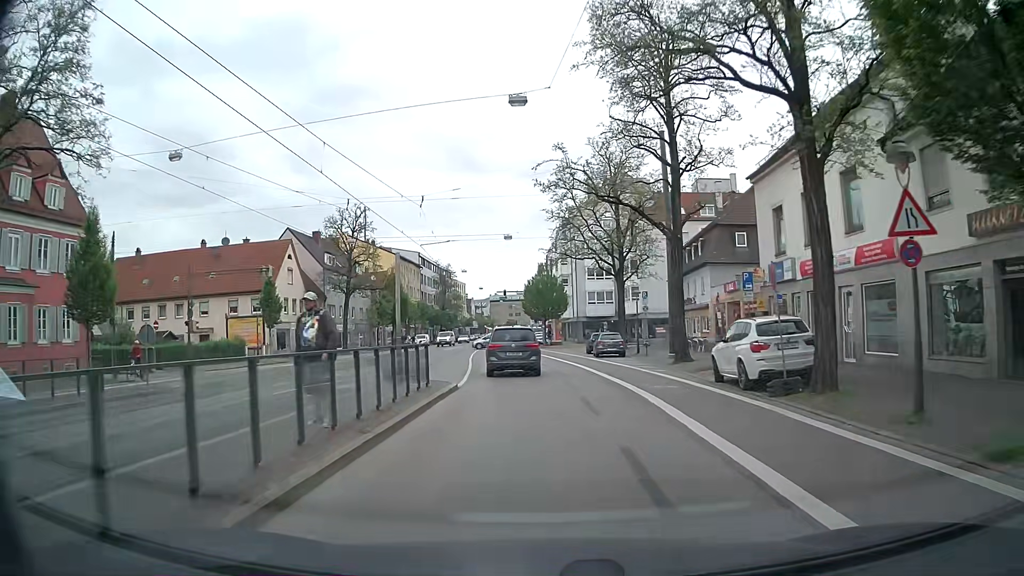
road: tertiary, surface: asphalt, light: Day
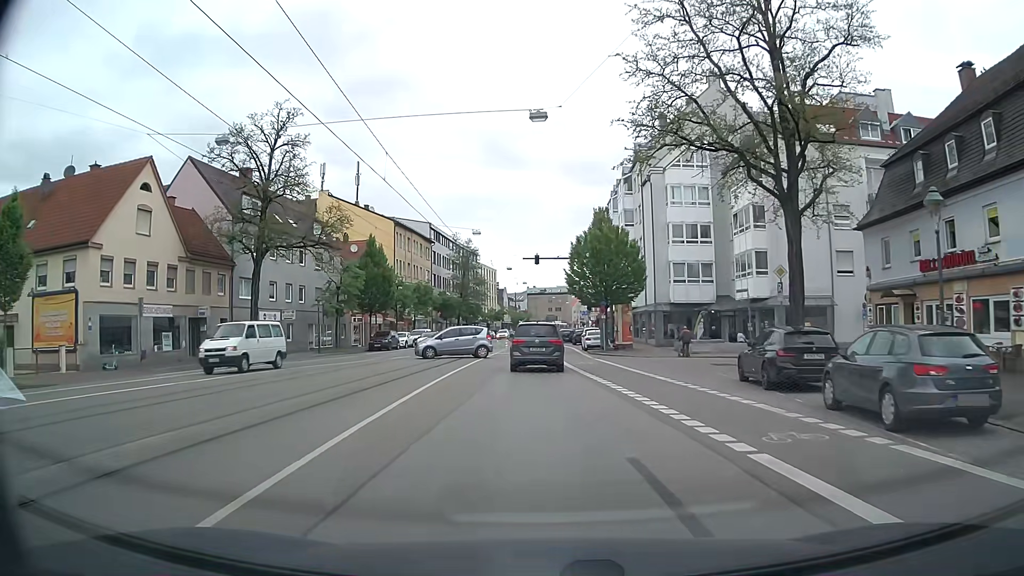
(-0.9, +30.7) m; -3°
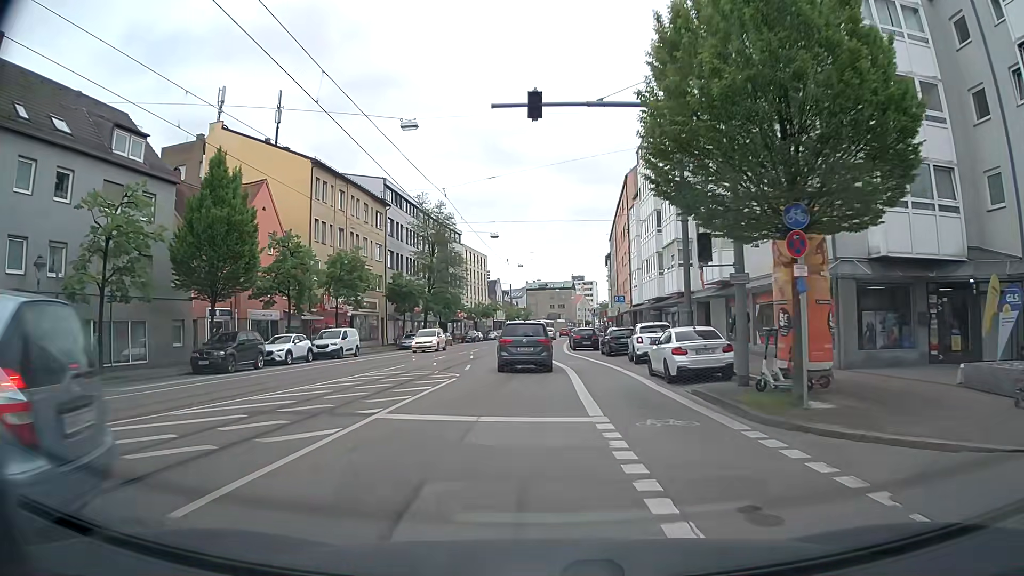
(-0.5, +30.7) m; 0°
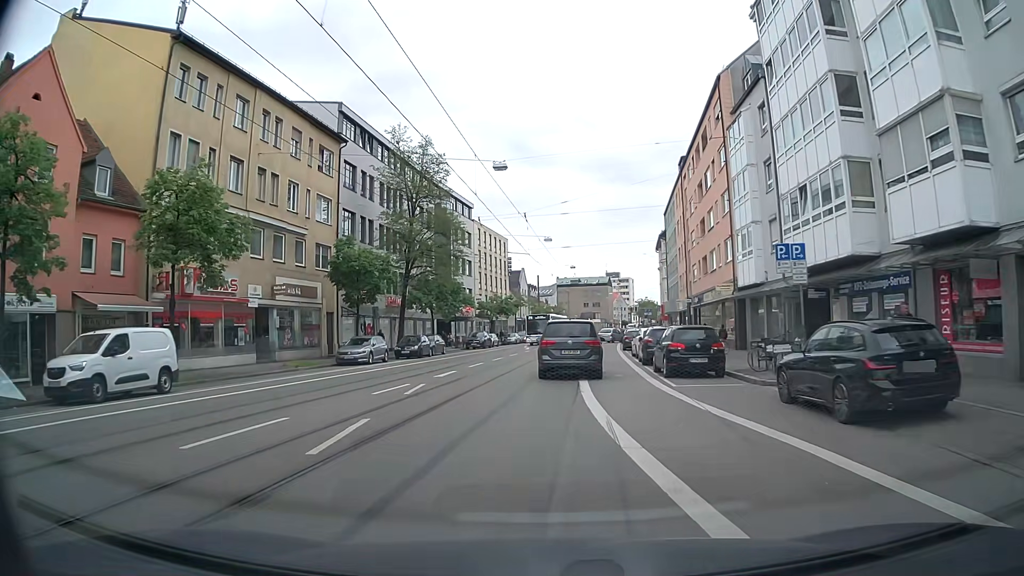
(-0.7, +25.4) m; -3°
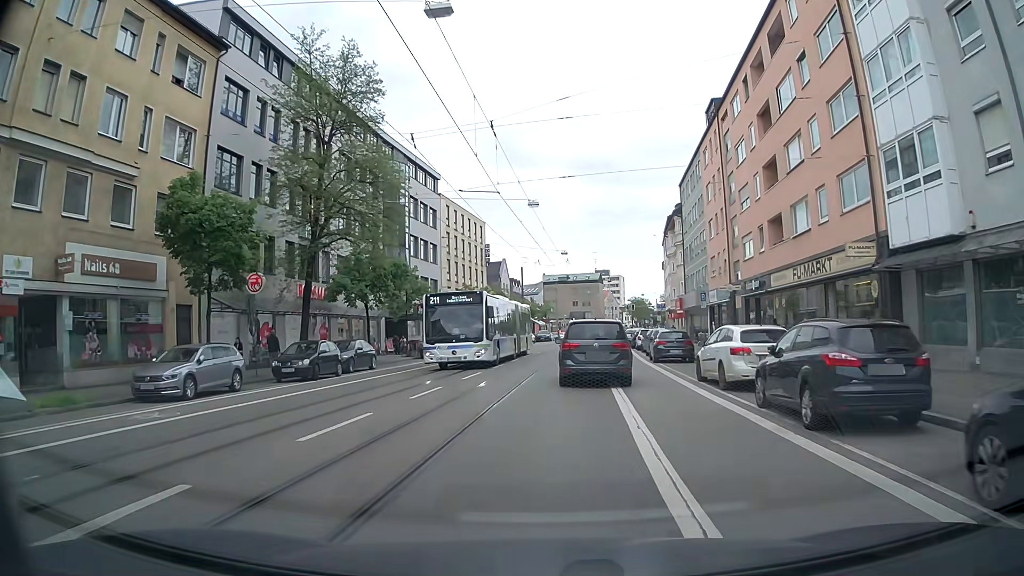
(+0.3, +17.3) m; +2°
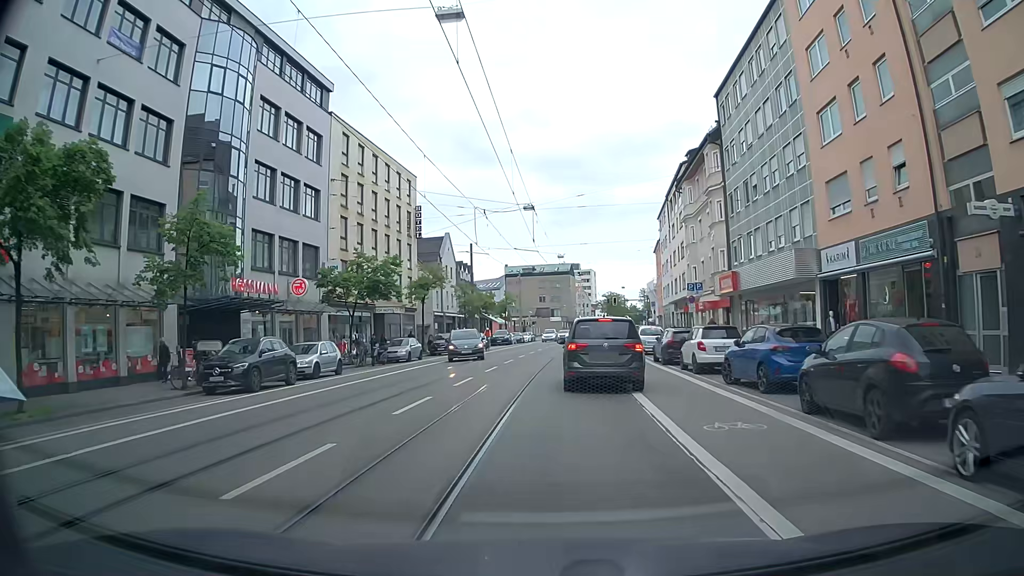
(+0.6, +26.7) m; +3°
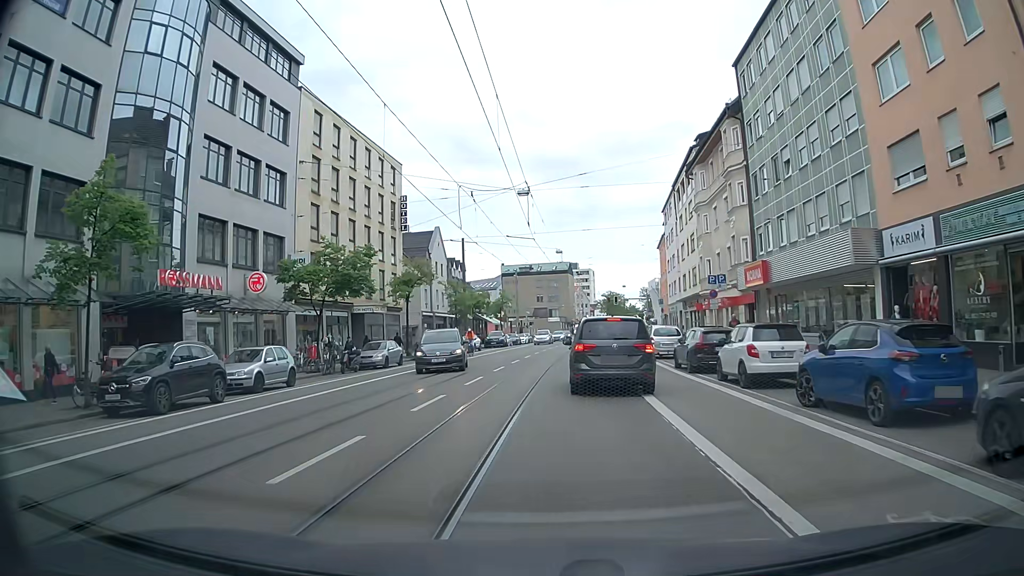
(0.0, +5.2) m; 0°
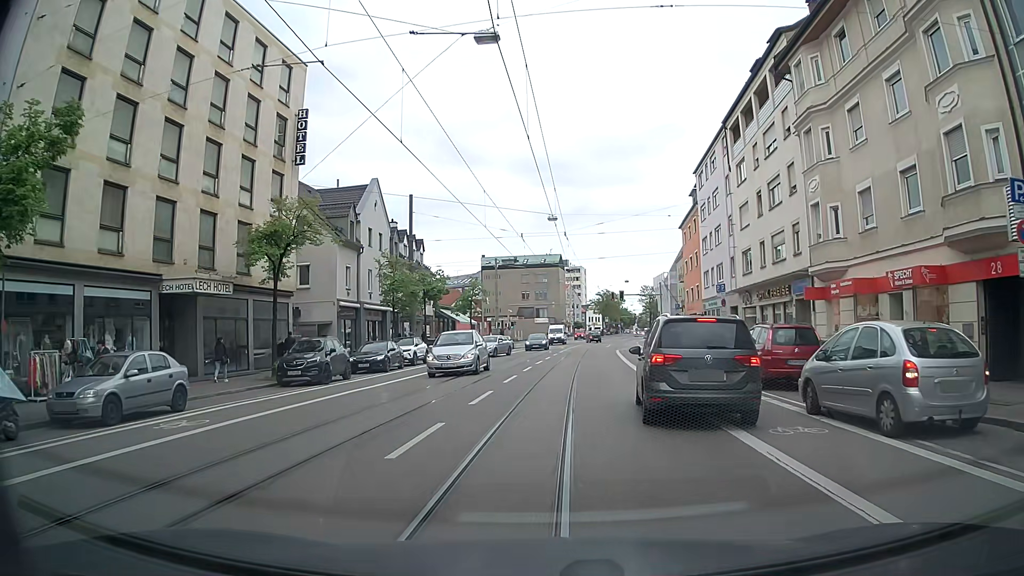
(-0.2, +22.2) m; -1°
(0, +10) (0, +20) (+1, +30) (+3, +40) (+4, +50) (+6, +60) (+8, +69) (+9, +79) (+11, +89) (+13, +99) m
